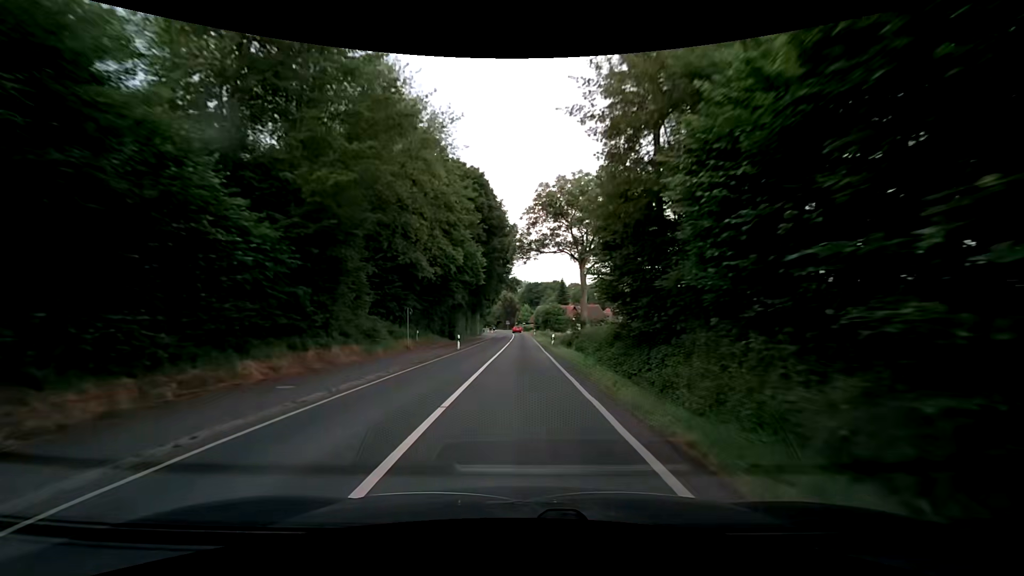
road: secondary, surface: asphalt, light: Day
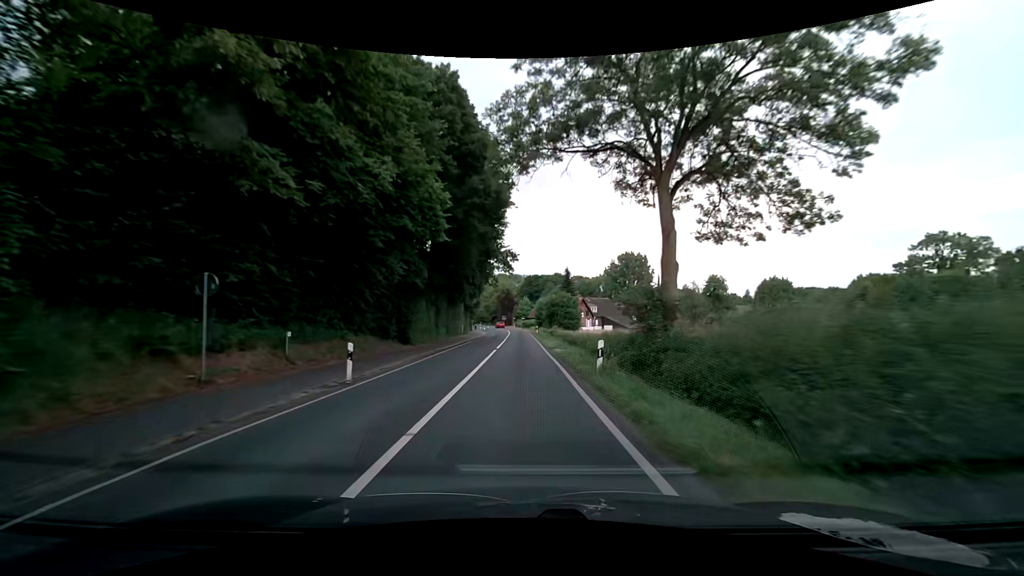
(+0.1, +22.3) m; 0°
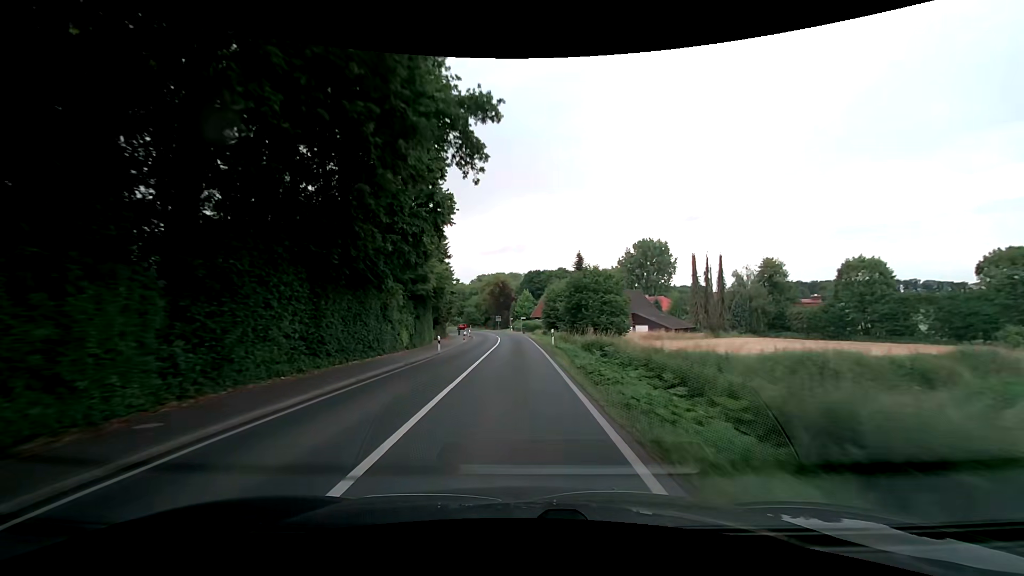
(+0.2, +33.3) m; 0°
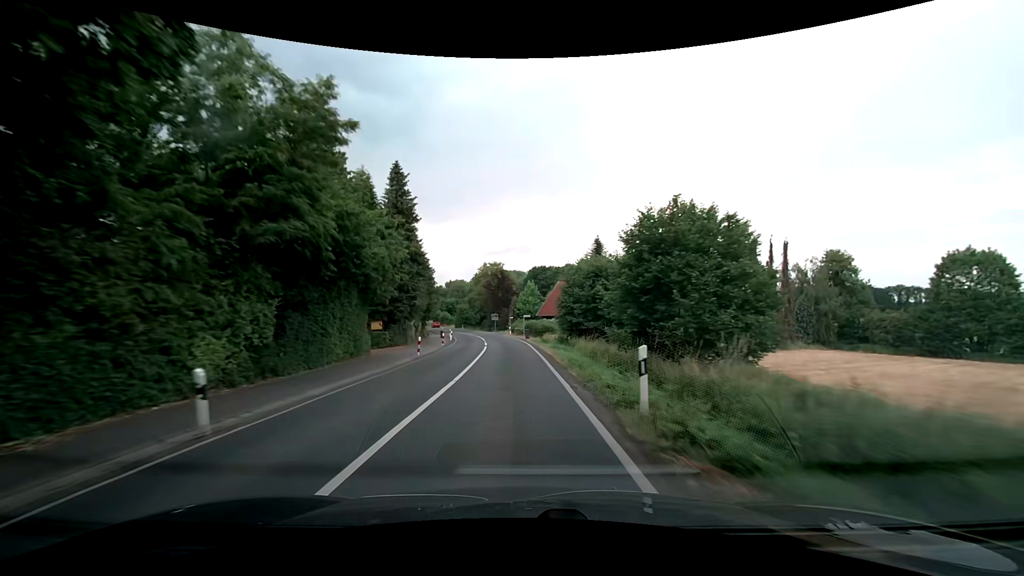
(-0.1, +22.0) m; -1°
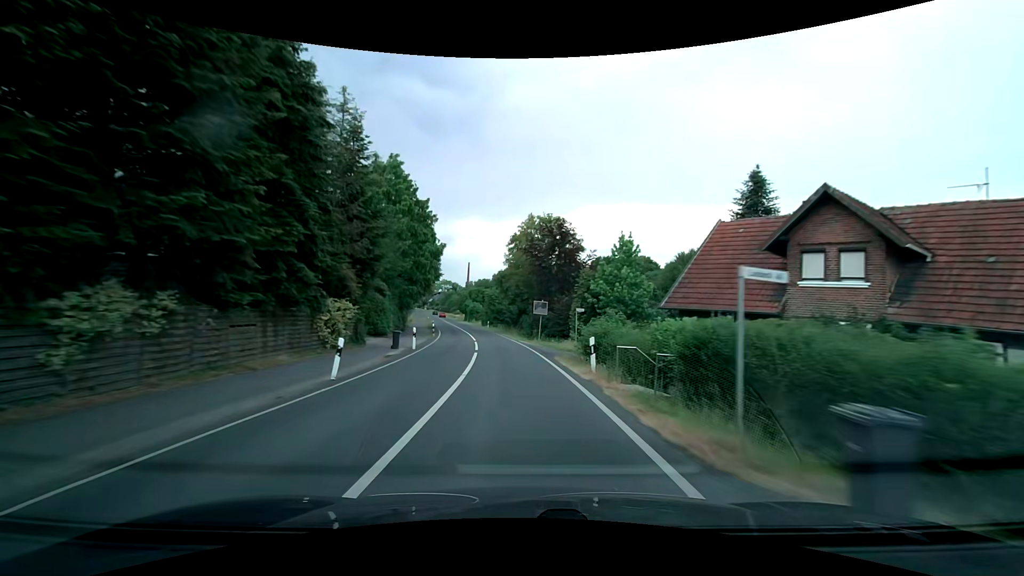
(-1.7, +43.8) m; -6°
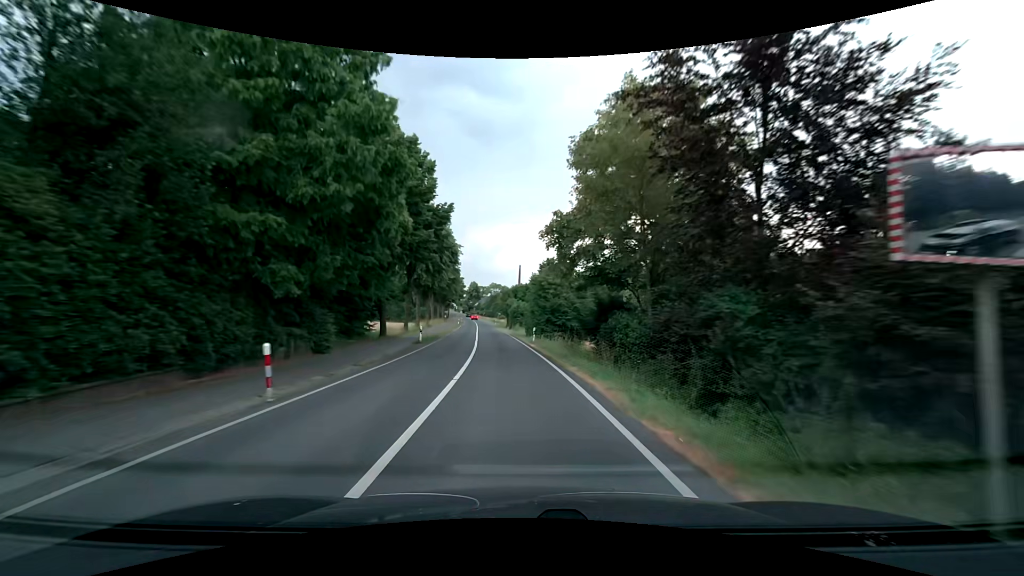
(-1.6, +32.7) m; -6°
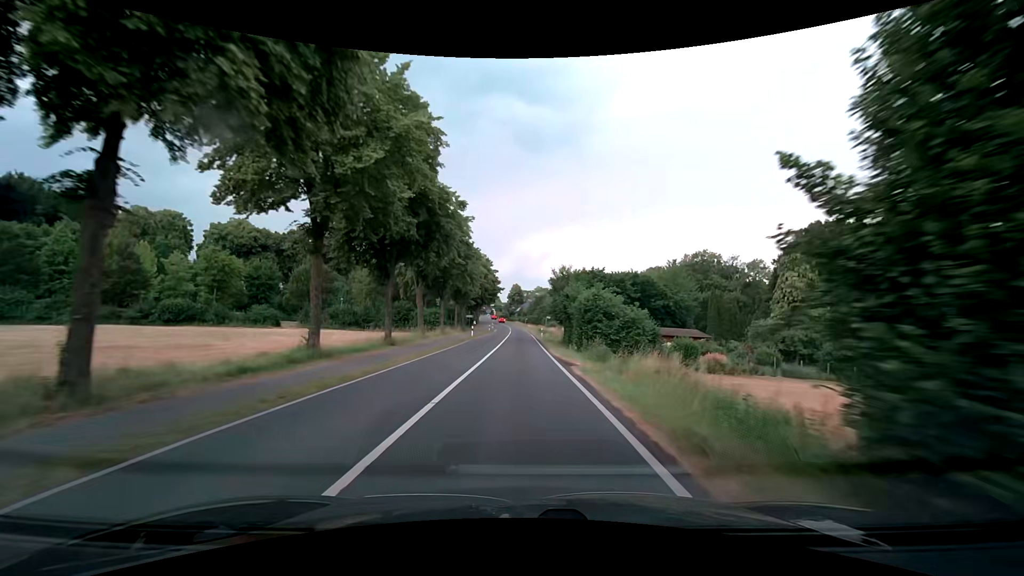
(-2.4, +43.4) m; -5°
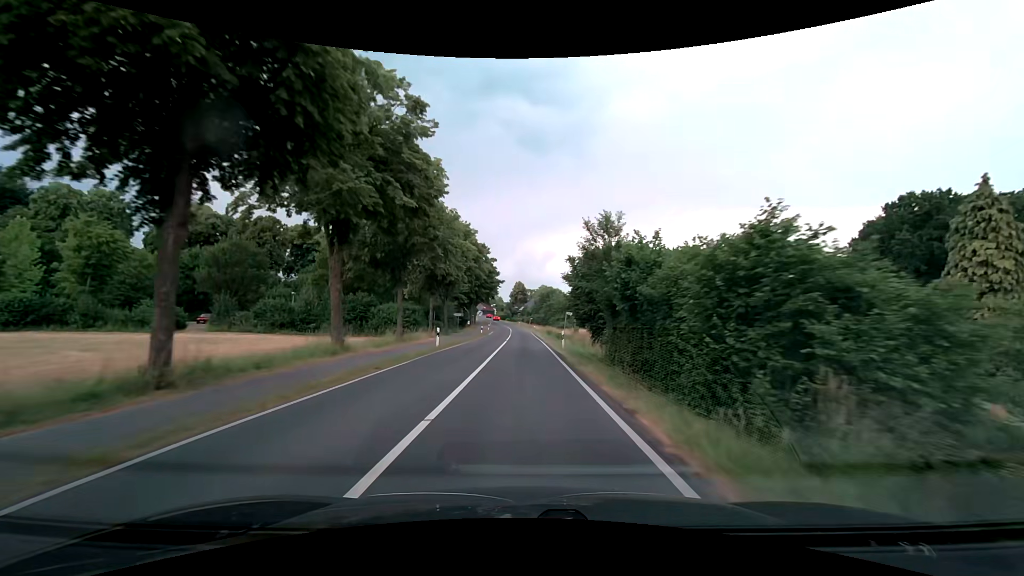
(-0.2, +21.7) m; -1°
(0, +10) (0, +20) (0, +30) (0, +40) (0, +50) (0, +60) (-1, +70) (-1, +80) (-1, +90) (-2, +100) m
